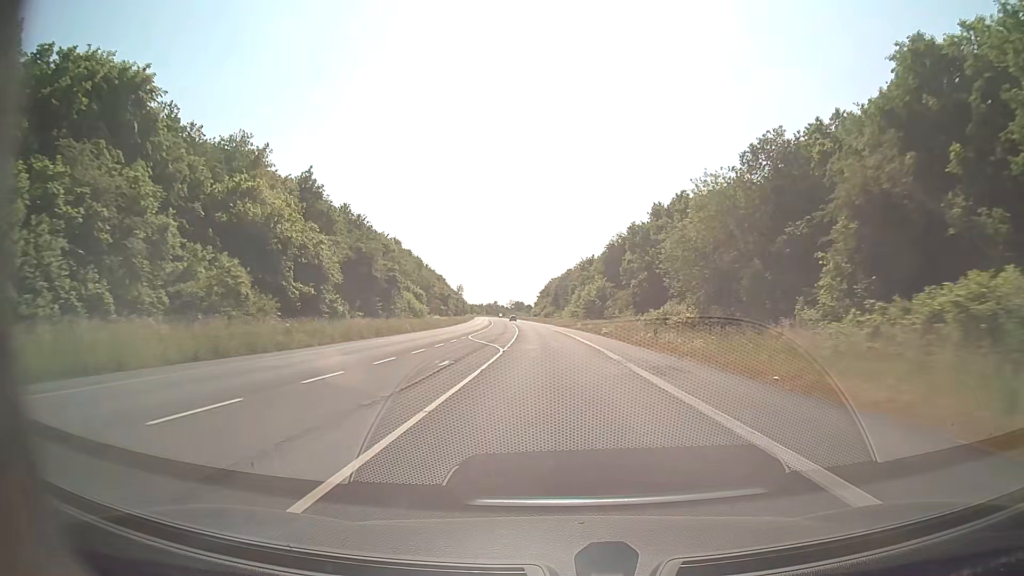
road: secondary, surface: asphalt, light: Day
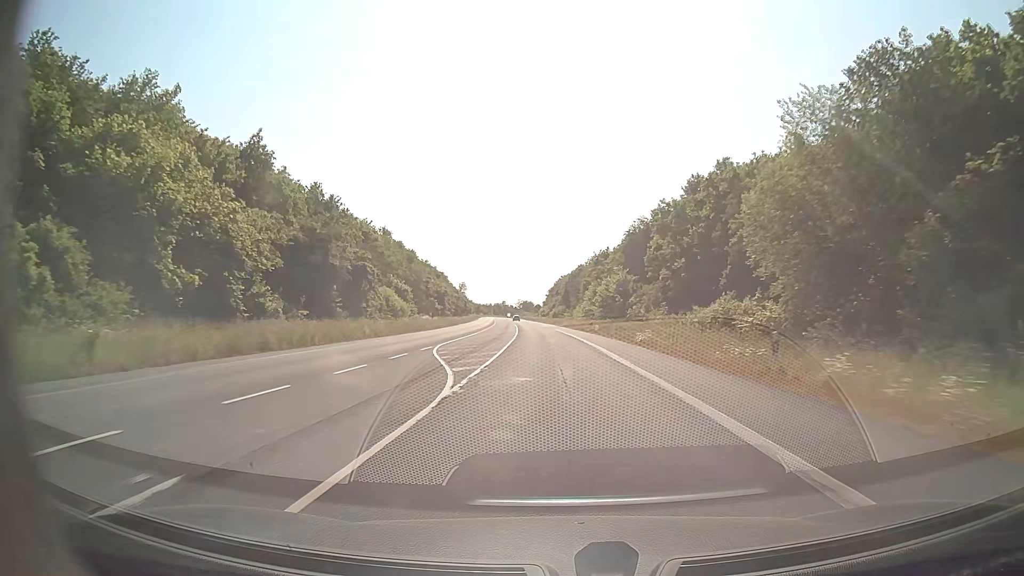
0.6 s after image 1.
(-0.1, +15.8) m; -1°
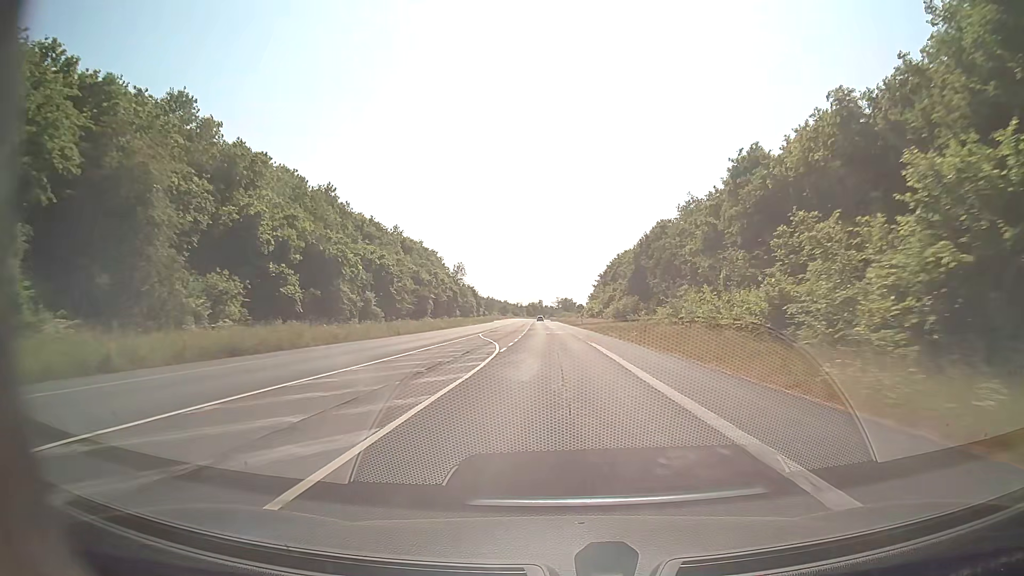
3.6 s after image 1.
(-2.9, +78.9) m; -4°
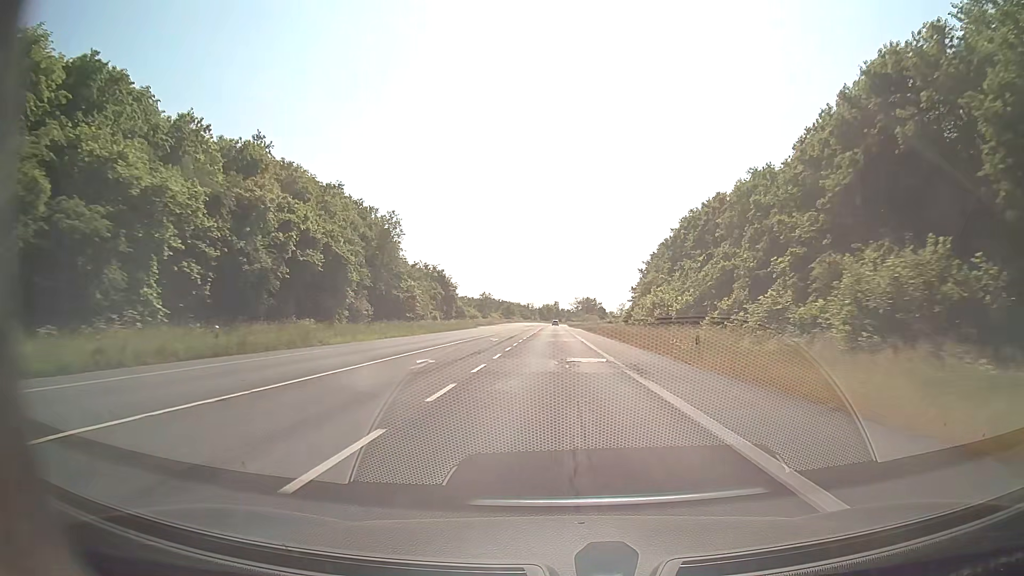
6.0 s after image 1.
(-0.9, +63.1) m; -2°
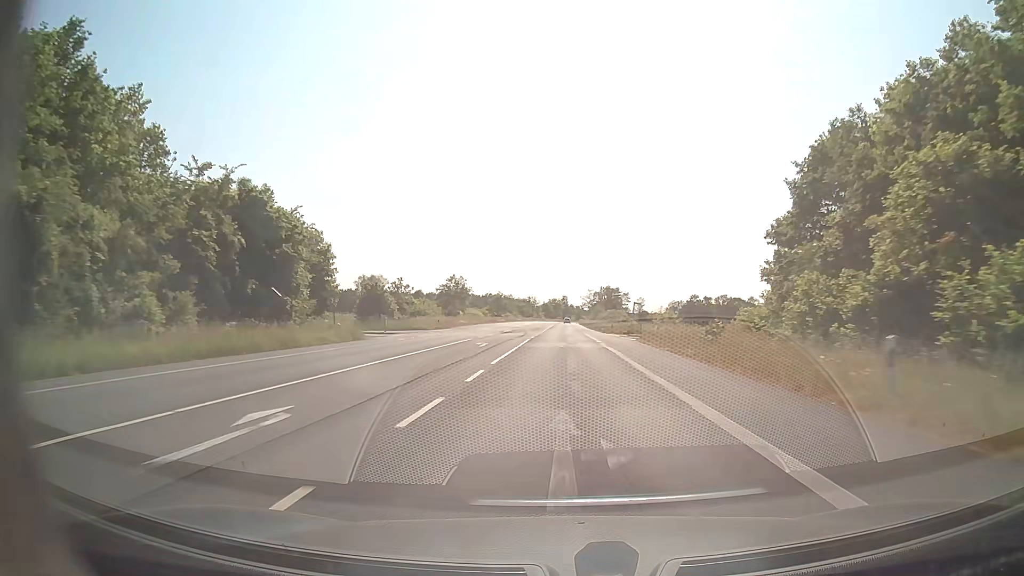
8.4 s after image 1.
(-0.3, +63.1) m; -1°
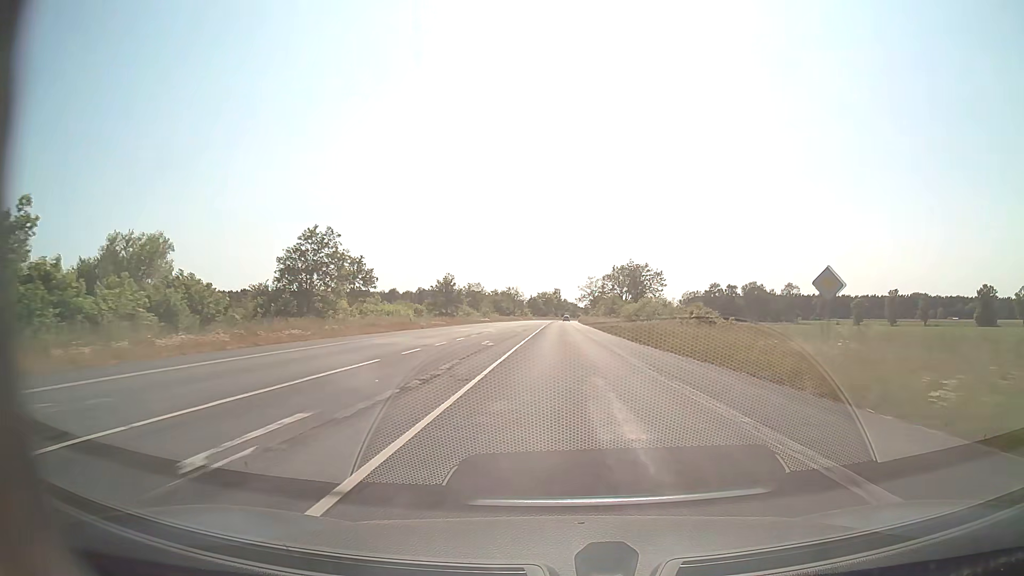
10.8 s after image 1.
(+0.2, +63.2) m; +1°
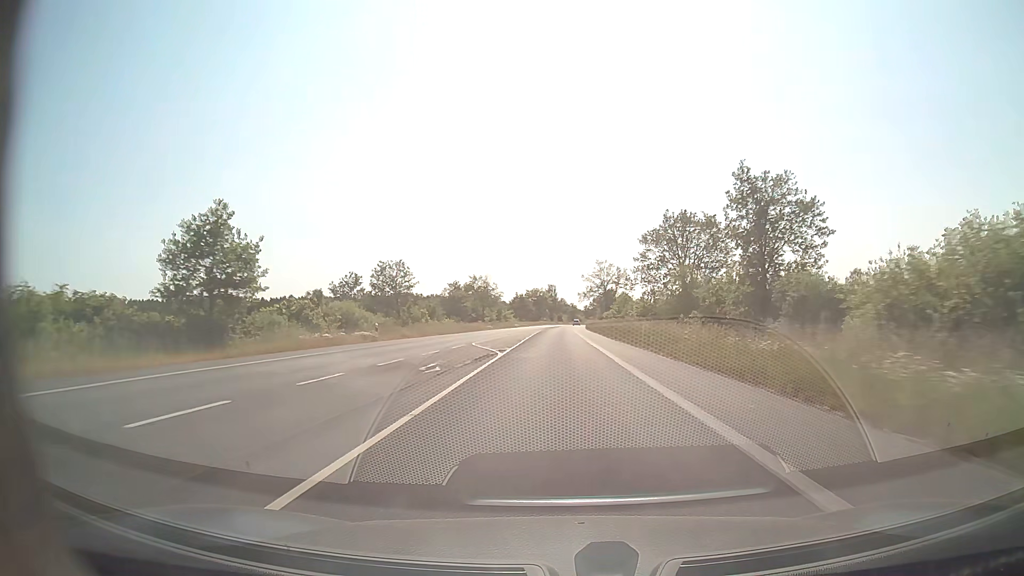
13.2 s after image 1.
(+0.3, +63.2) m; 0°
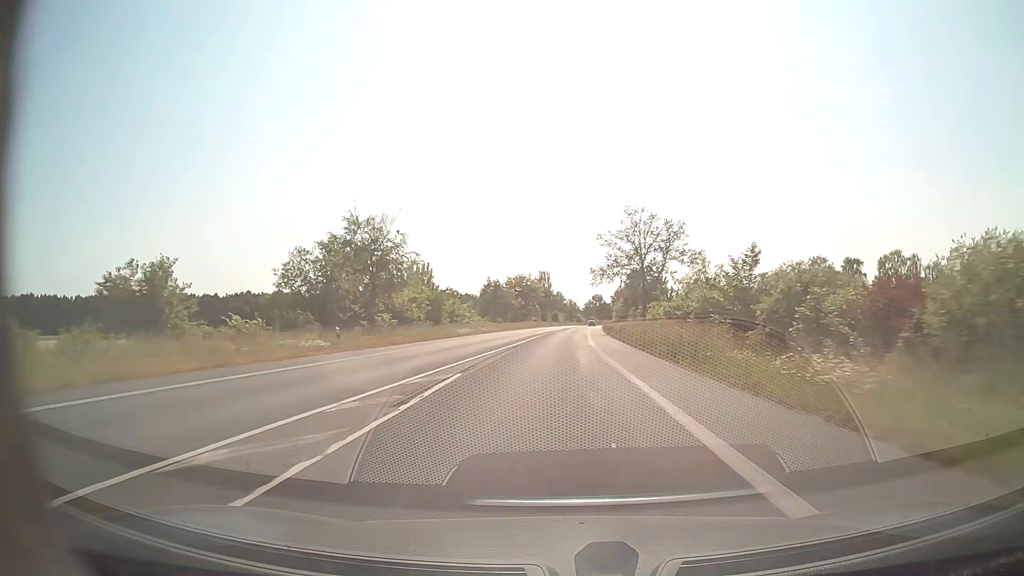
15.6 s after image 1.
(+0.1, +63.2) m; 0°
(0, +10) (0, +20) (0, +30) (0, +40) (+1, +50) (+1, +60) (+1, +70) (+2, +80) (+2, +90) (+3, +100) m
